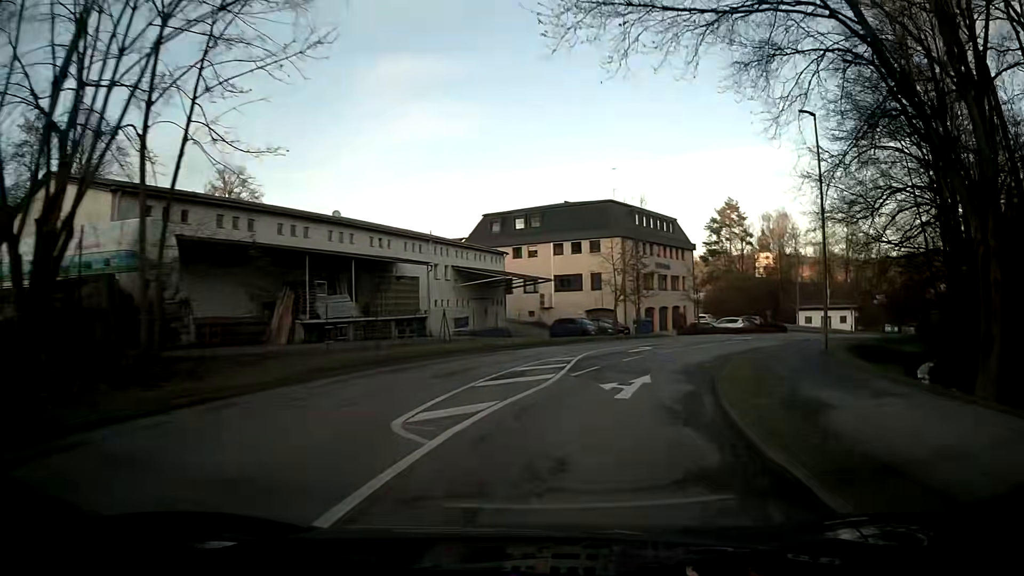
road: unclassified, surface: asphalt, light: Day
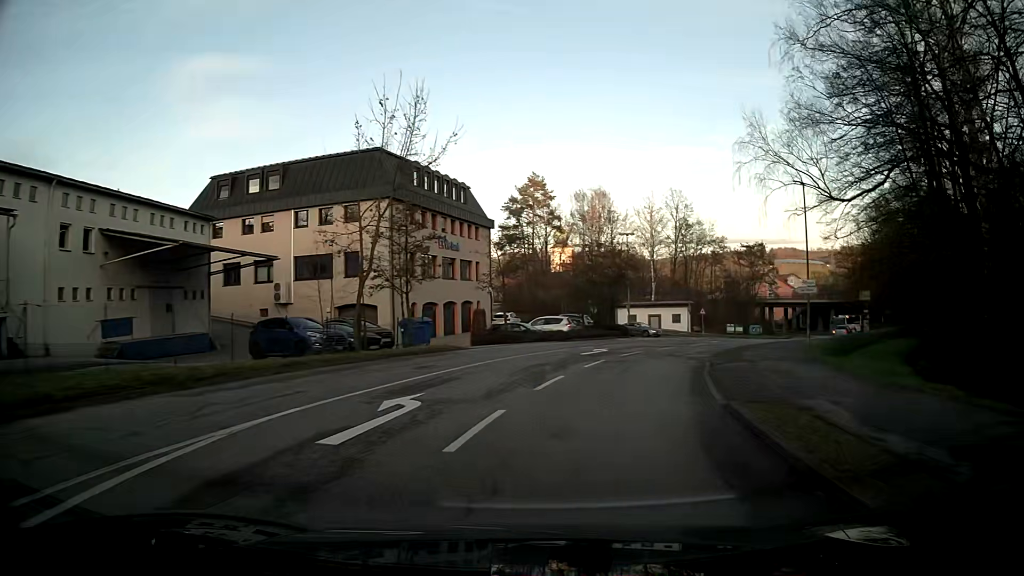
(+3.3, +20.5) m; +18°
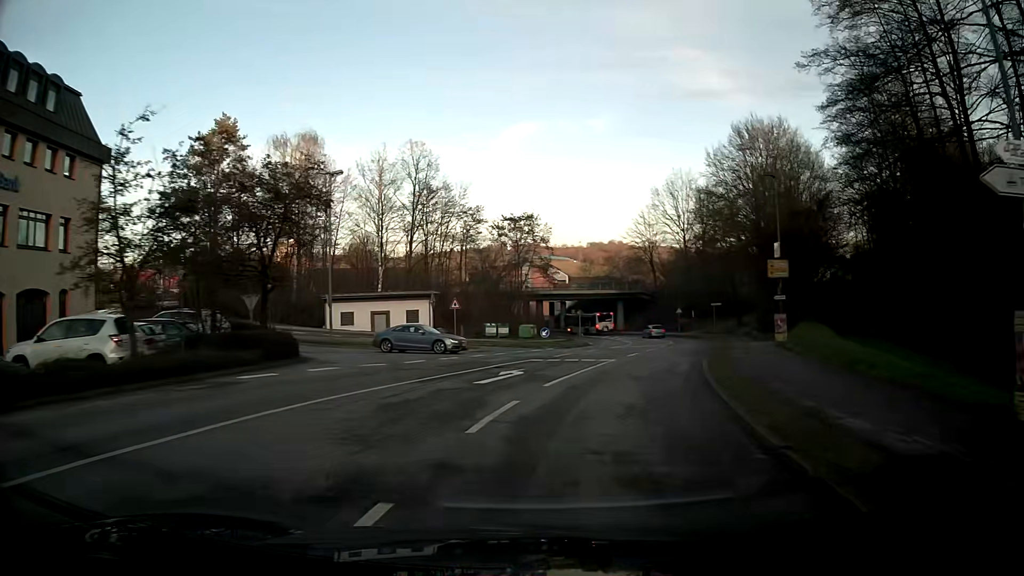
(+5.7, +28.2) m; +23°
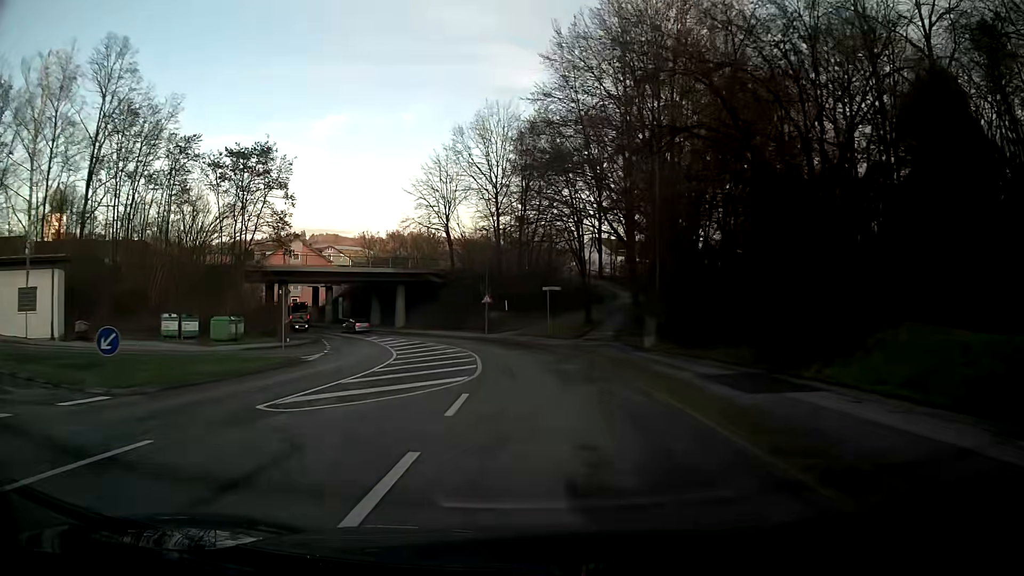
(+4.6, +29.3) m; +14°
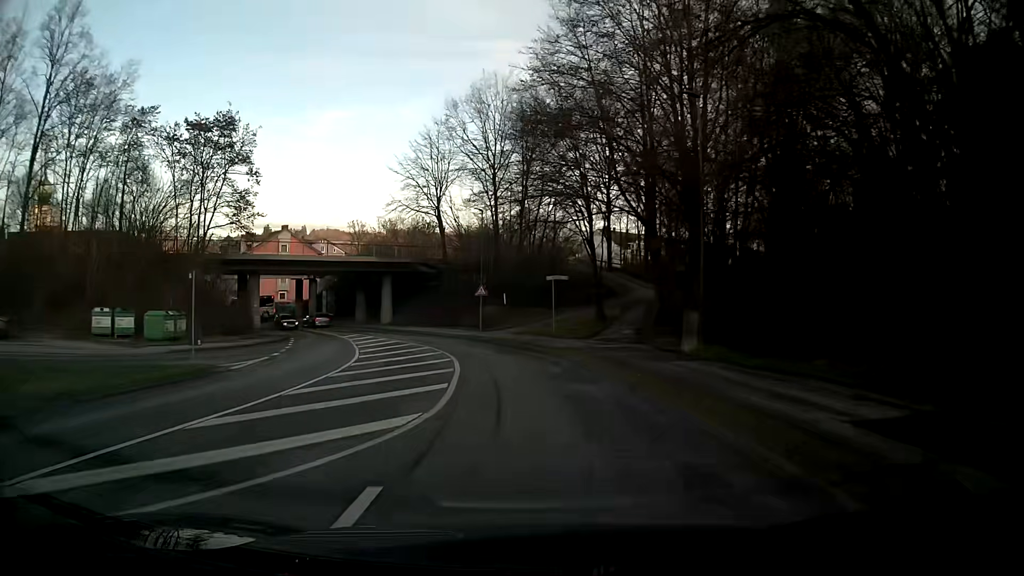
(0.0, +7.4) m; 0°
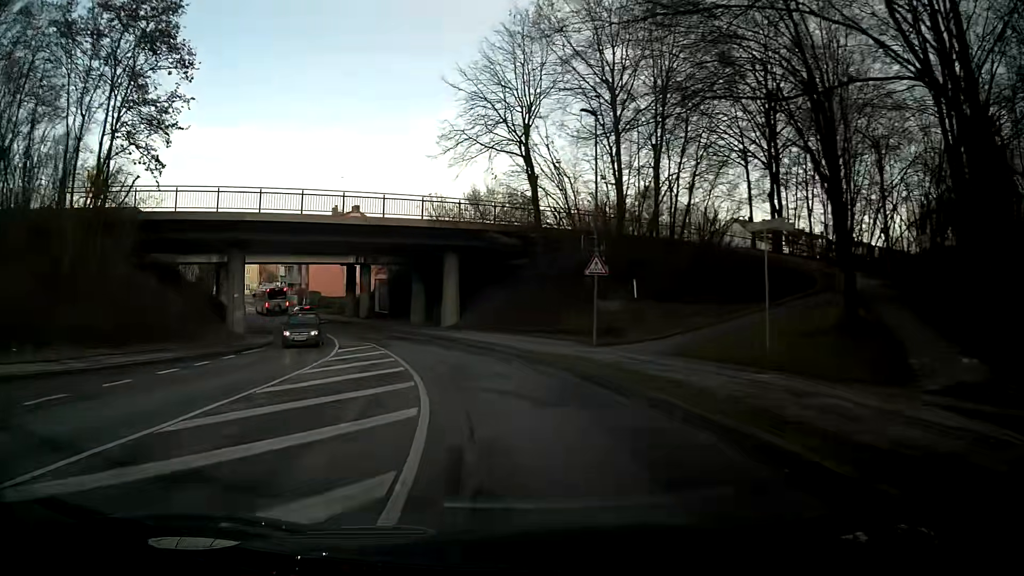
(-1.6, +21.7) m; -11°
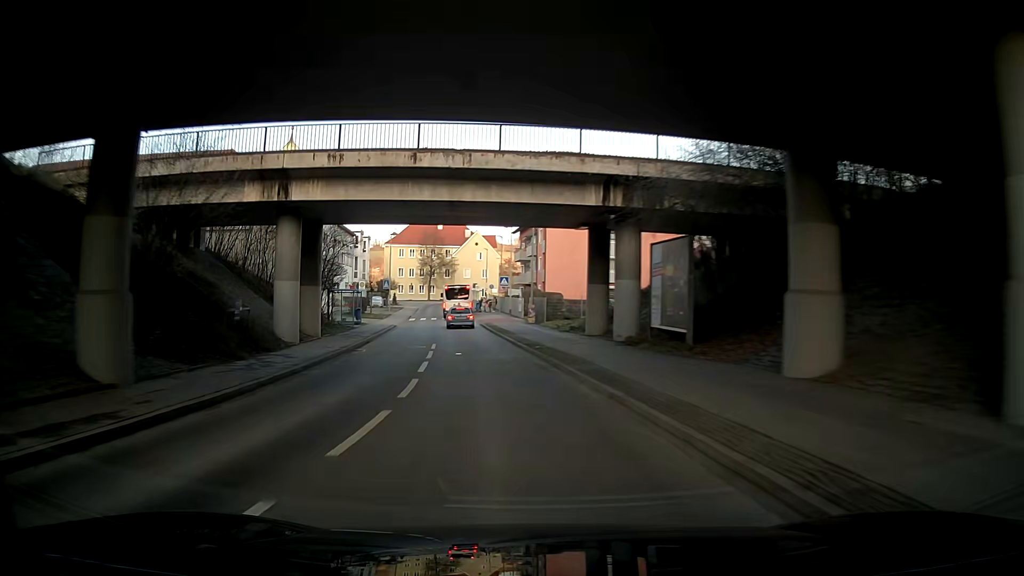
(-7.2, +33.3) m; -22°
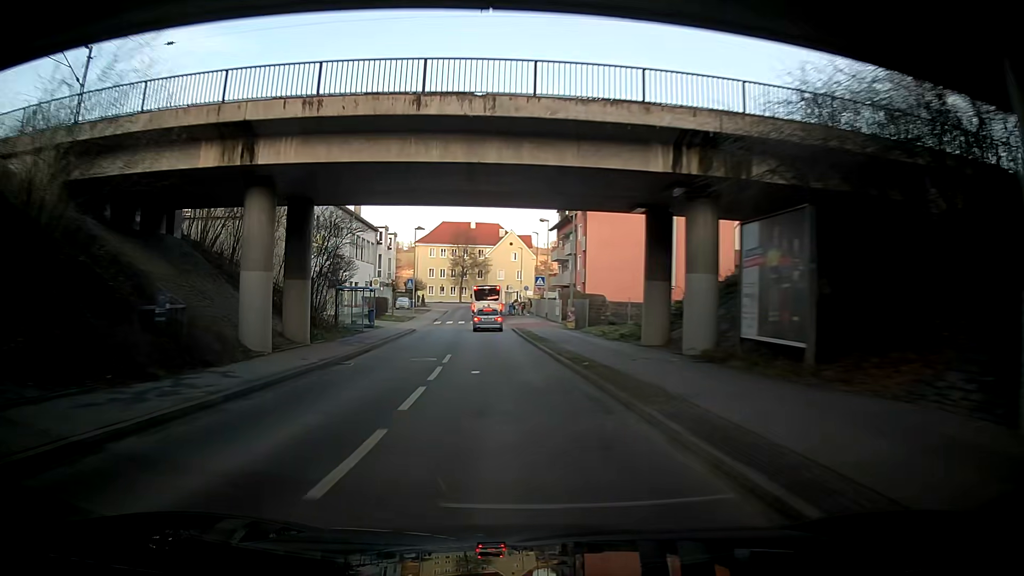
(-0.1, +6.0) m; -2°
(0, +10) (-1, +20) (-1, +30) (-2, +40) (-3, +50) (-4, +60) (-5, +70) (-6, +80) (-7, +90) (-6, +100) m
